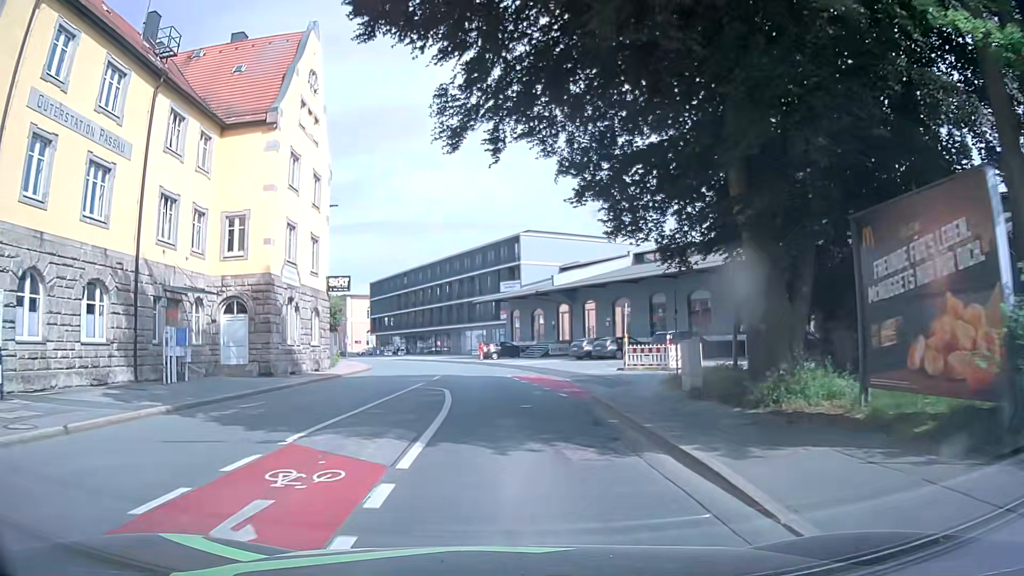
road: residential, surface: asphalt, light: Day
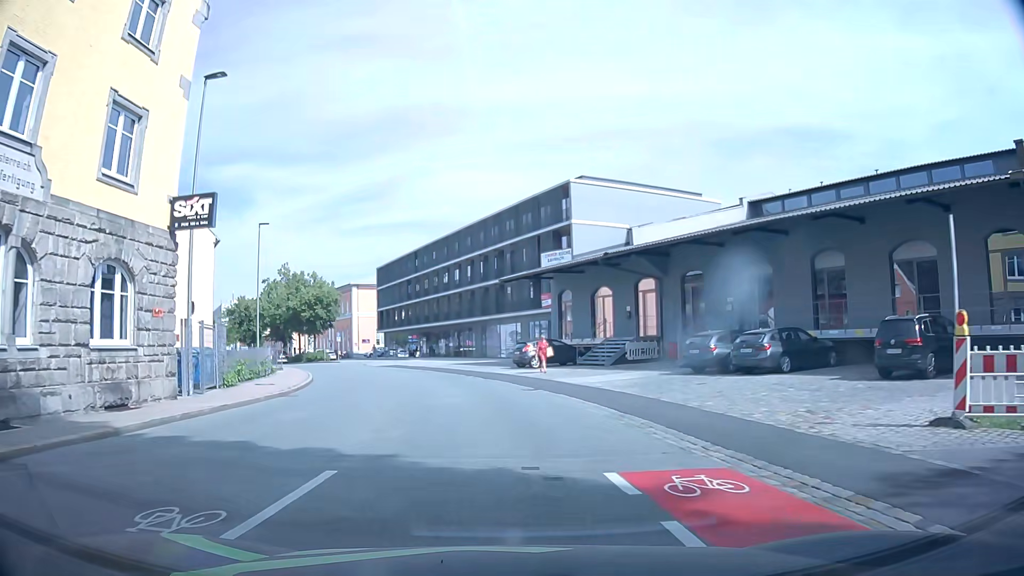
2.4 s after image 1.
(-0.3, +22.0) m; -3°
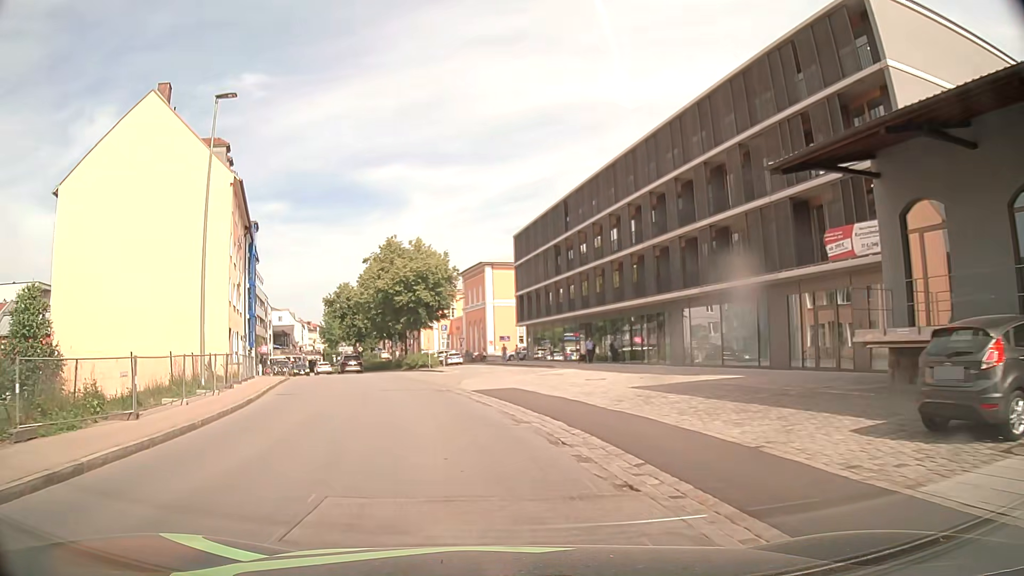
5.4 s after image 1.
(-2.4, +26.9) m; -13°
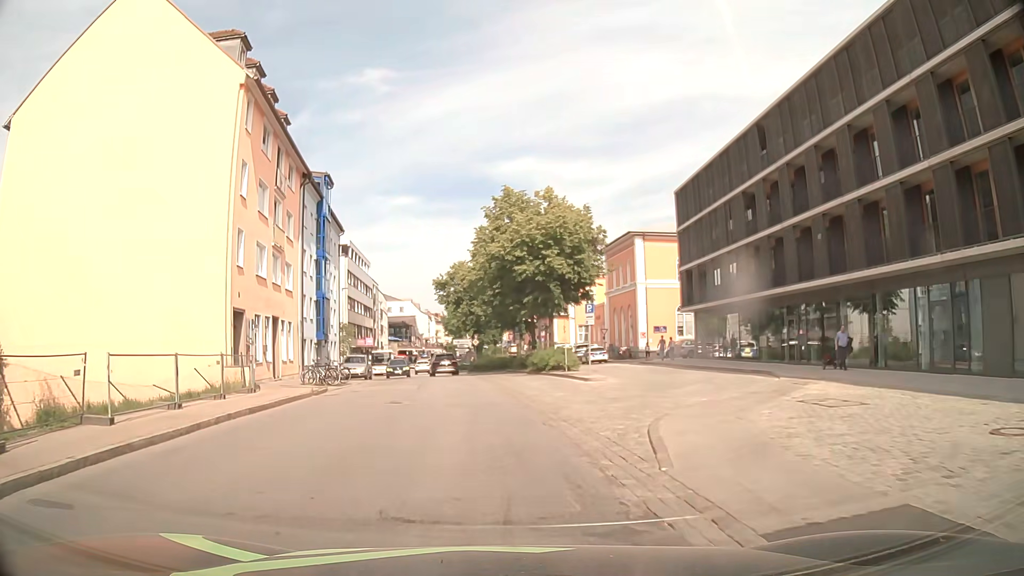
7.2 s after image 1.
(-1.7, +16.7) m; -12°
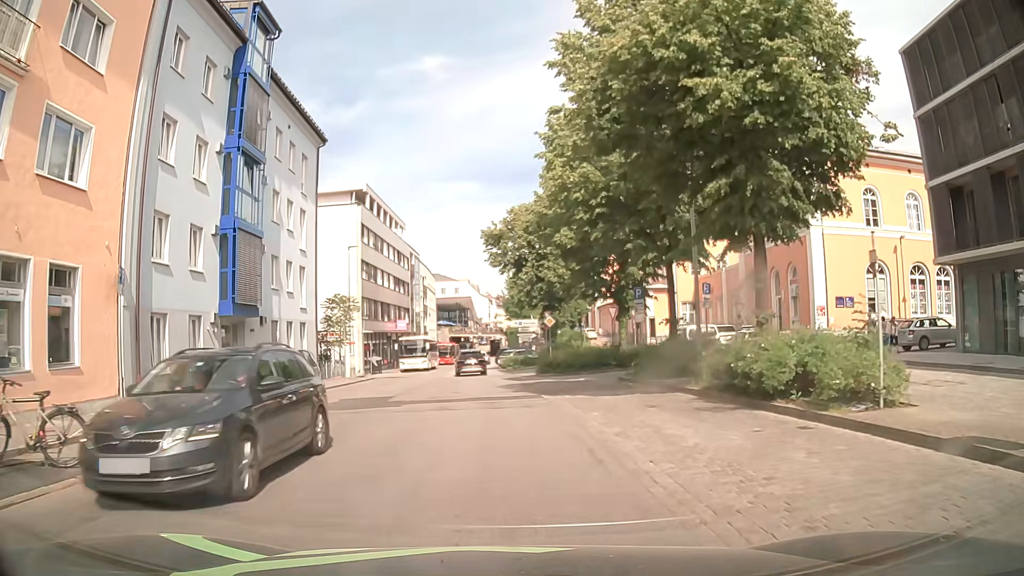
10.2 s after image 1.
(-1.5, +24.7) m; -6°
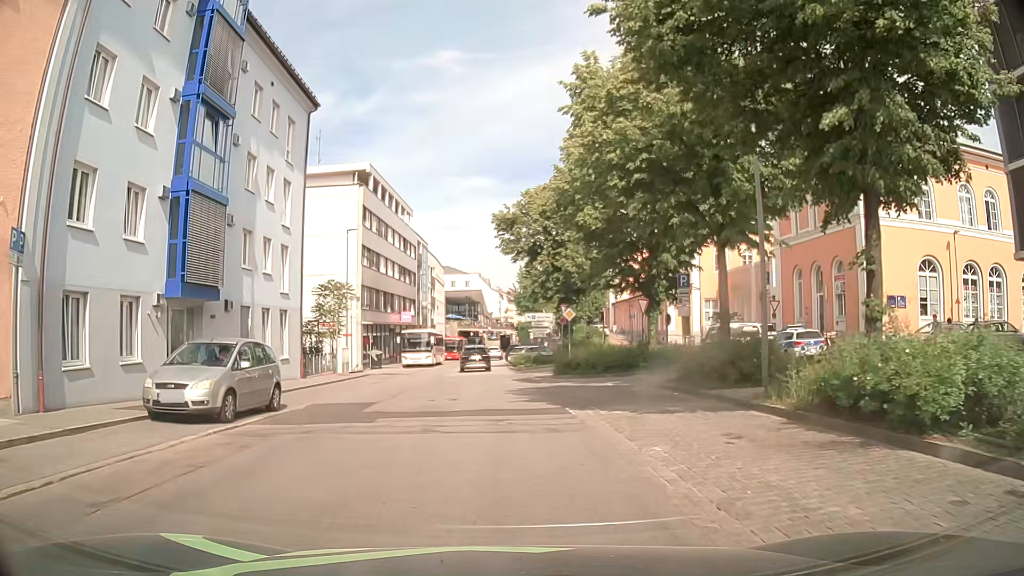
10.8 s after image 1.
(0.0, +4.5) m; -1°
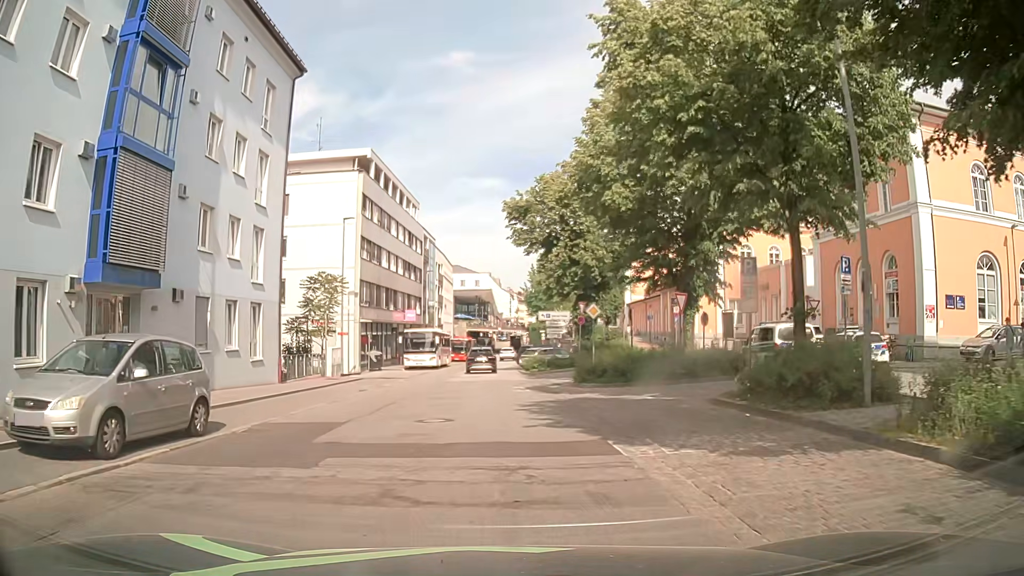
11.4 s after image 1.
(0.0, +4.4) m; 0°
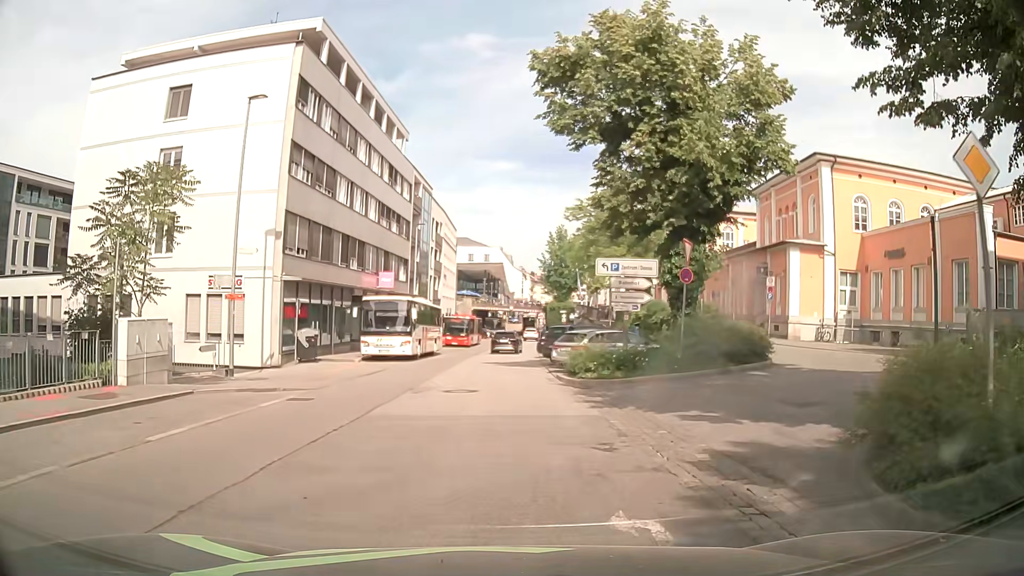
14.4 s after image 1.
(-0.3, +19.6) m; 0°
